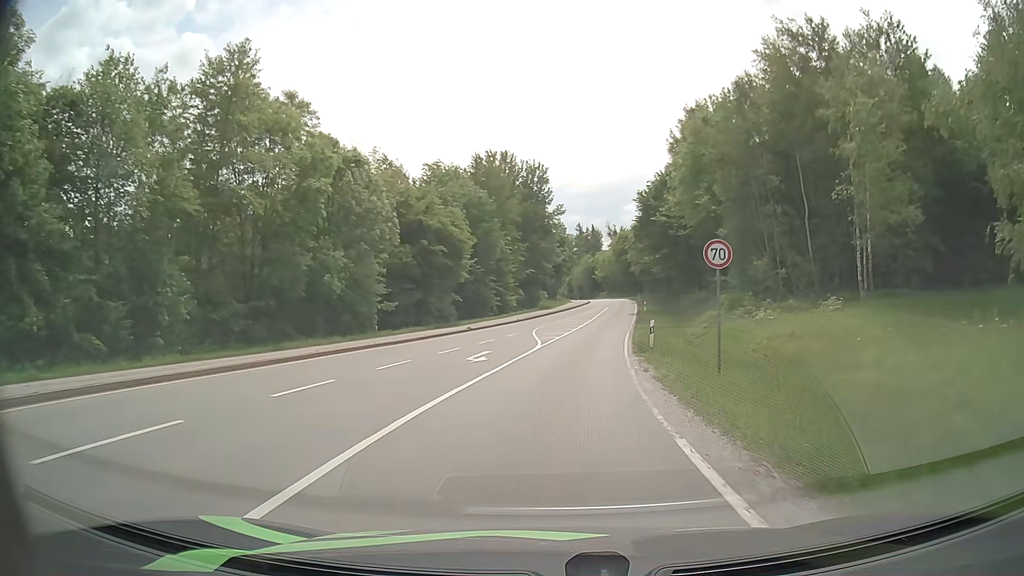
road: secondary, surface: asphalt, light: Day
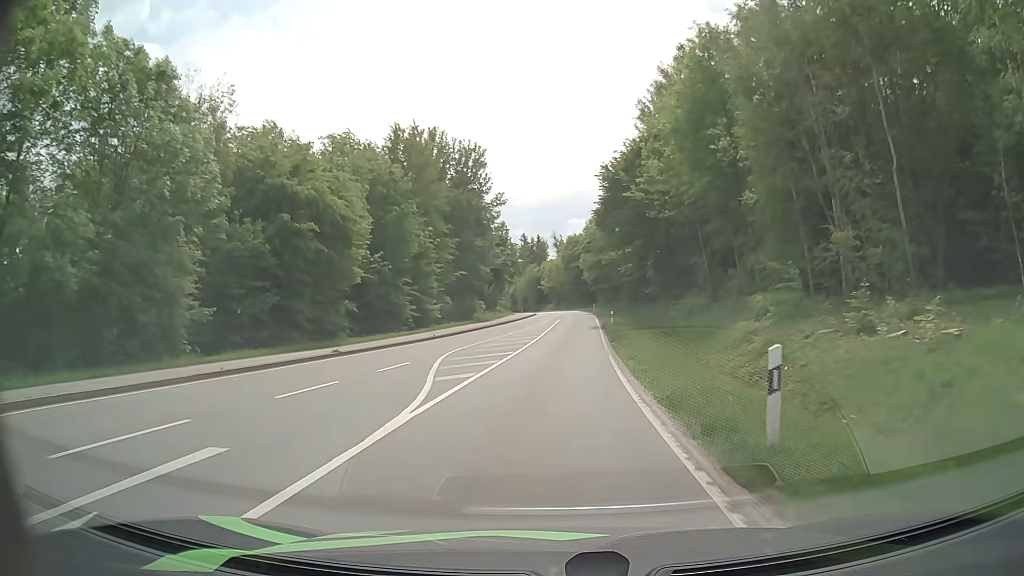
(+0.8, +17.2) m; +5°
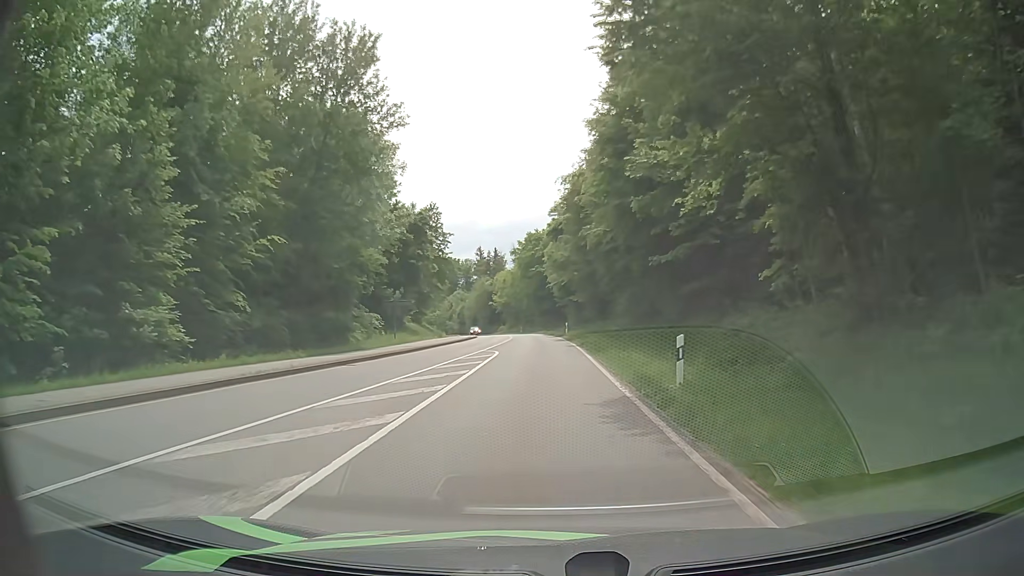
(+1.4, +36.3) m; +3°
(0, +10) (0, +20) (0, +30) (0, +40) (0, +50) (-1, +60) (-1, +70) (-2, +80) (-3, +90) (-5, +100) m
